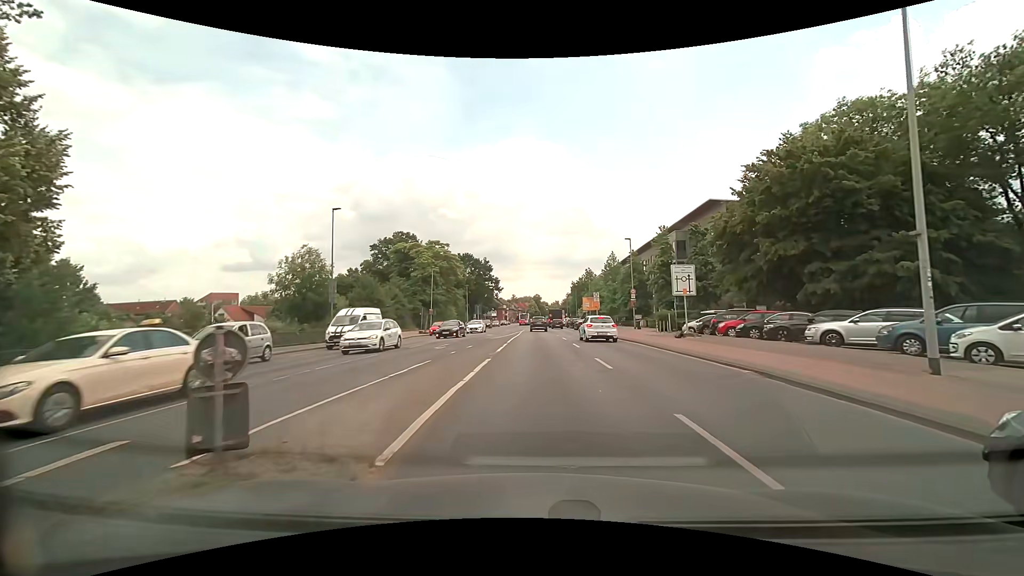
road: secondary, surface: asphalt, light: Day
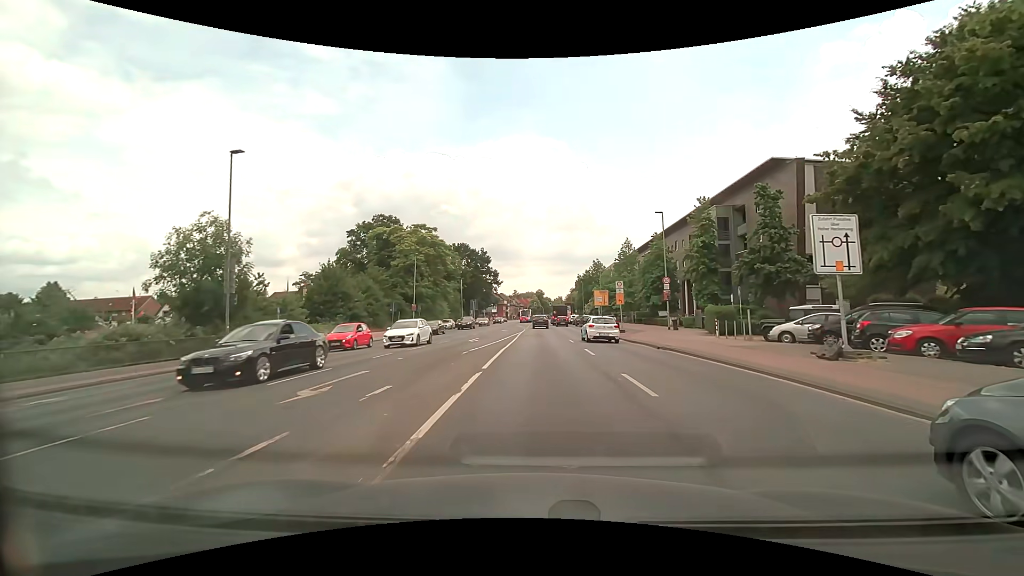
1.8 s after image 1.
(+0.1, +13.2) m; 0°
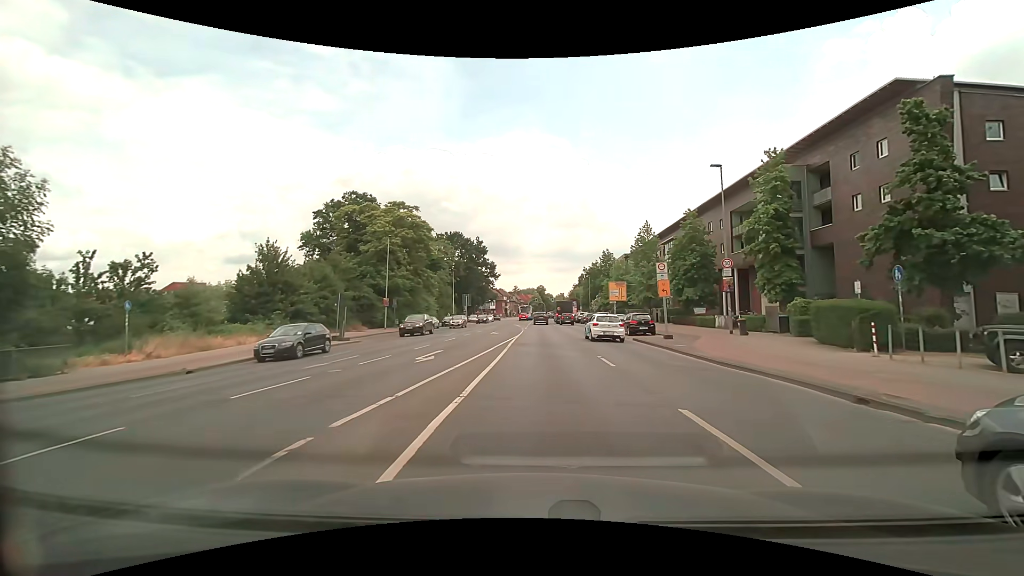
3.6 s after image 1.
(+0.1, +13.2) m; +1°
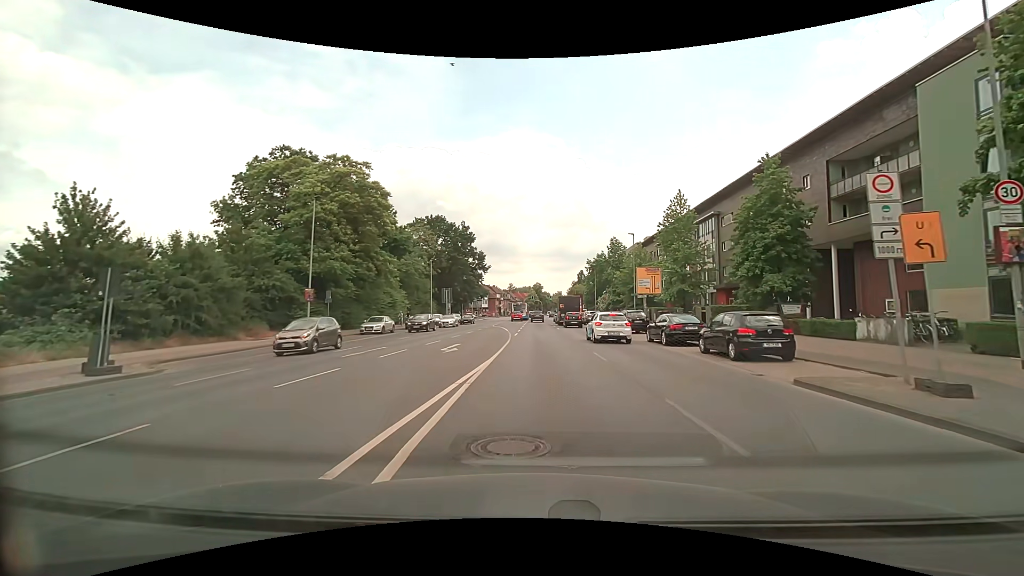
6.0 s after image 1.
(-0.1, +17.9) m; 0°
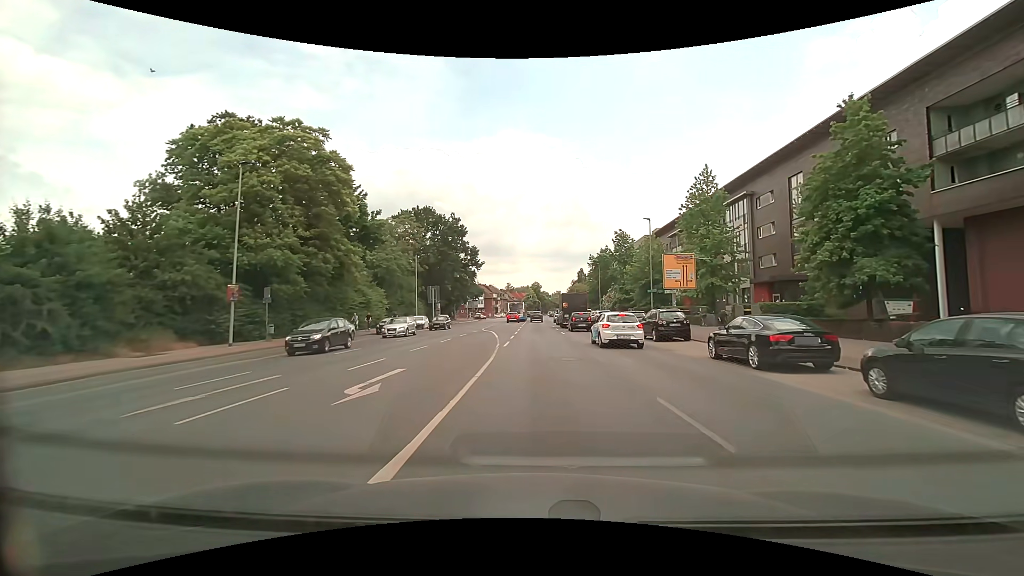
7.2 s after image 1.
(0.0, +9.1) m; -1°
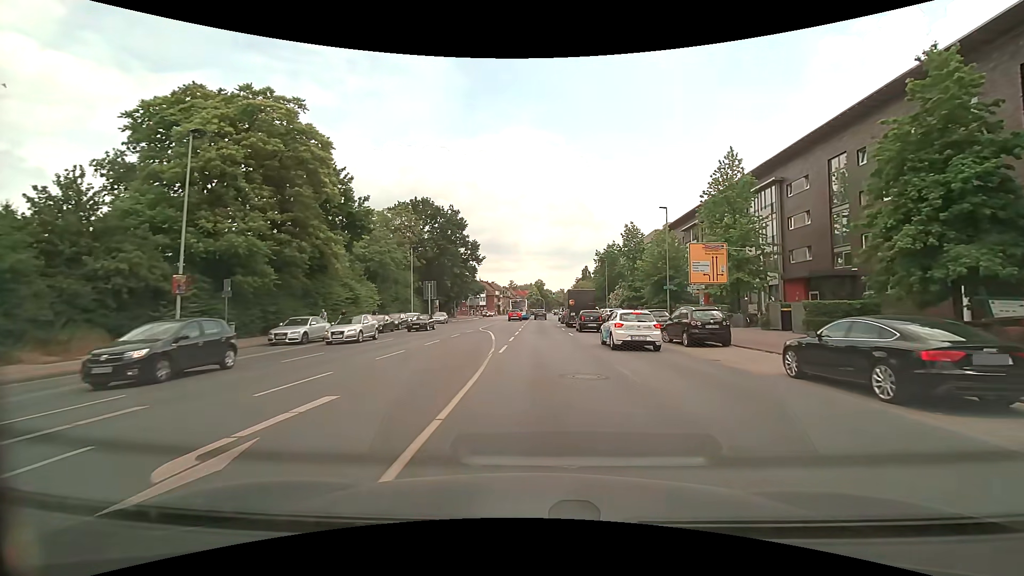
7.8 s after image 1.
(0.0, +4.6) m; 0°
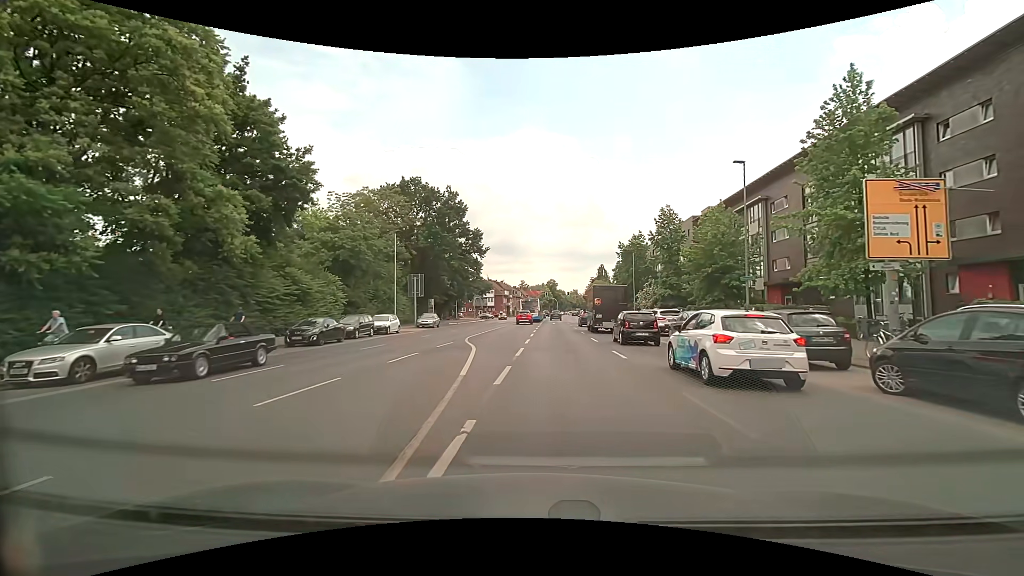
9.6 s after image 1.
(0.0, +13.5) m; 0°
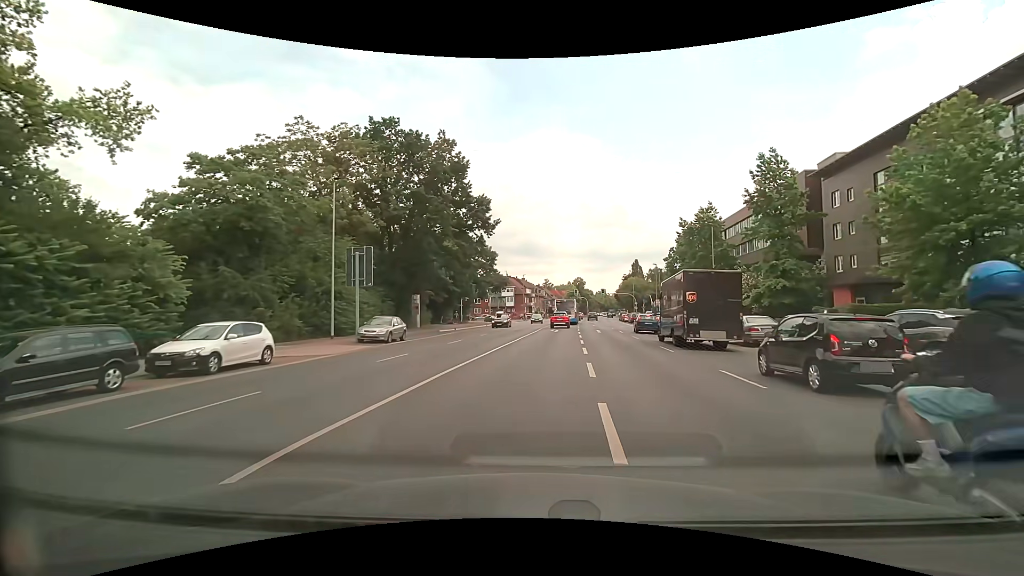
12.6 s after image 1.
(-0.8, +22.7) m; -3°
(0, +10) (0, +20) (+1, +30) (+1, +40) (+2, +50) (+3, +60) (+4, +70) (+4, +80) (+5, +90) (+7, +100) m
